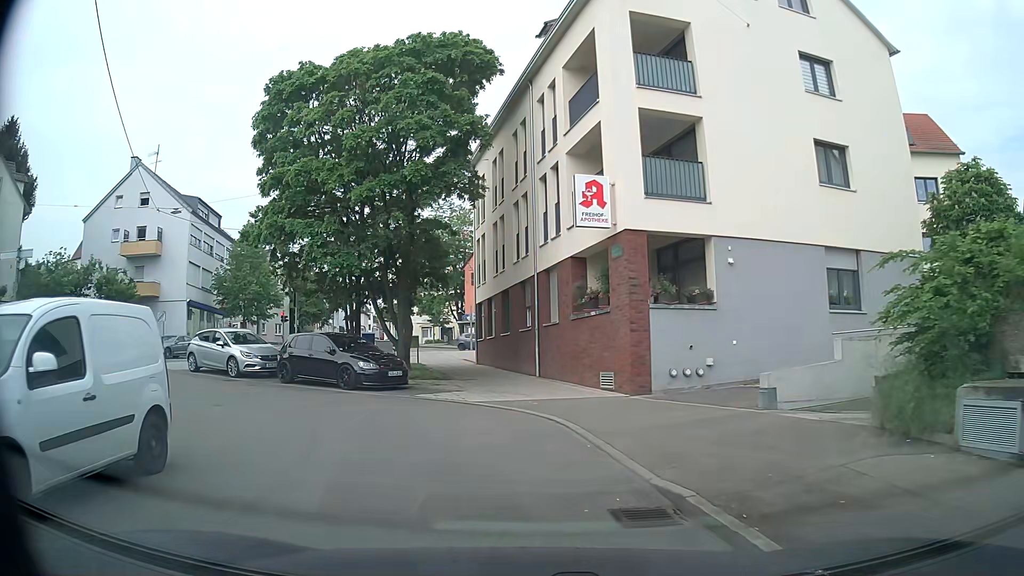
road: residential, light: Day
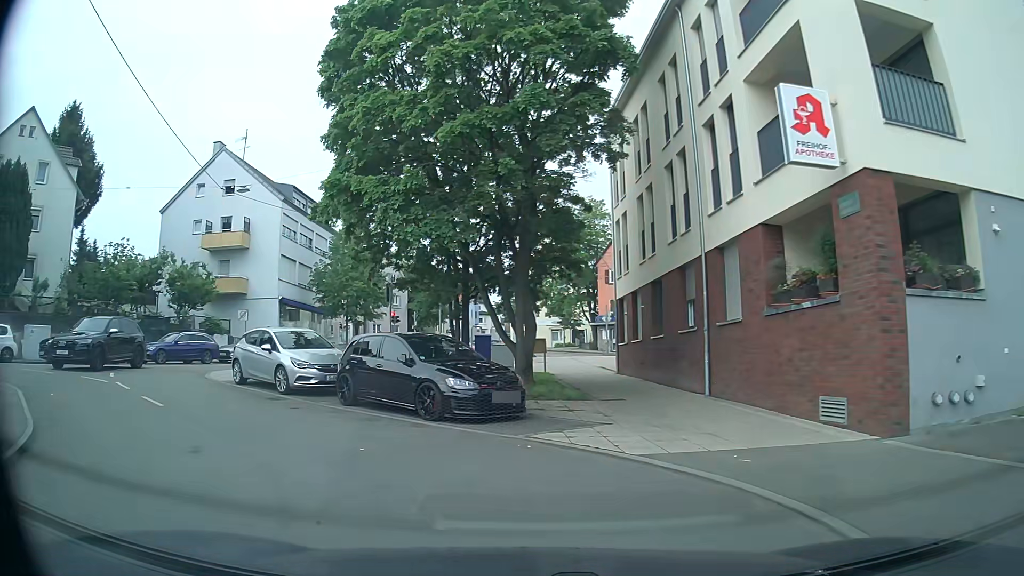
(-0.6, +5.9) m; -12°
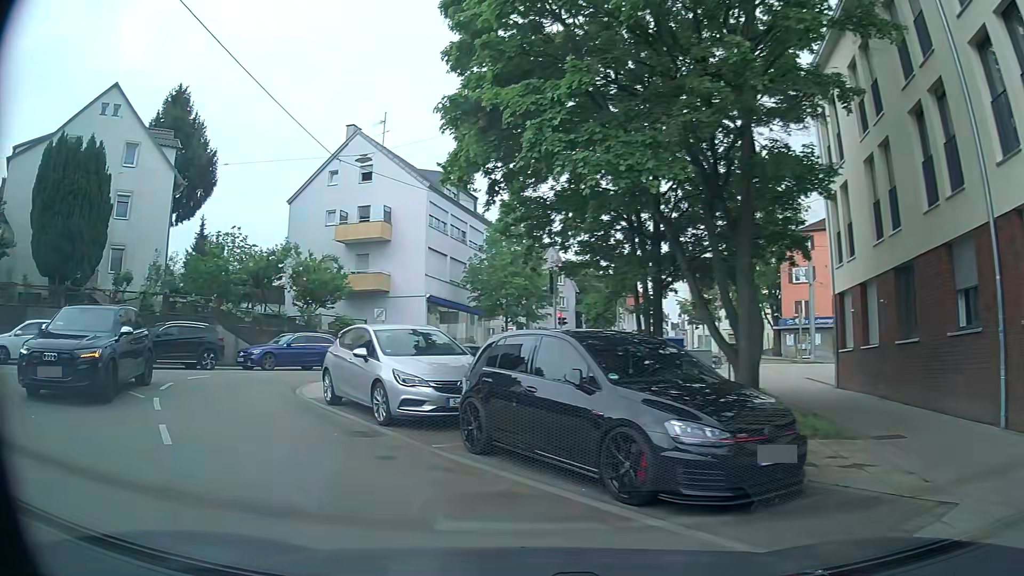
(-0.6, +5.5) m; -14°
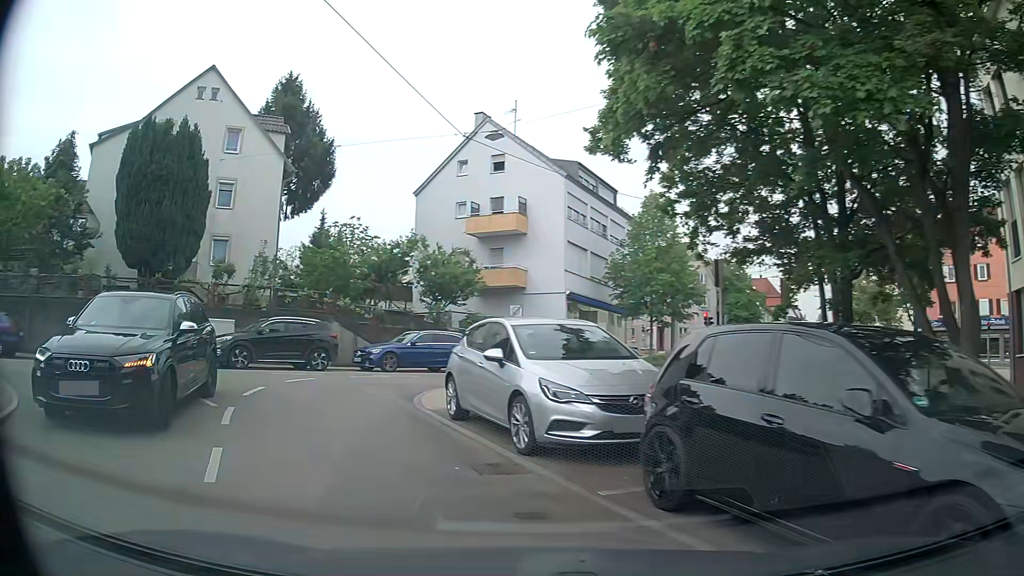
(-0.3, +2.6) m; -10°
